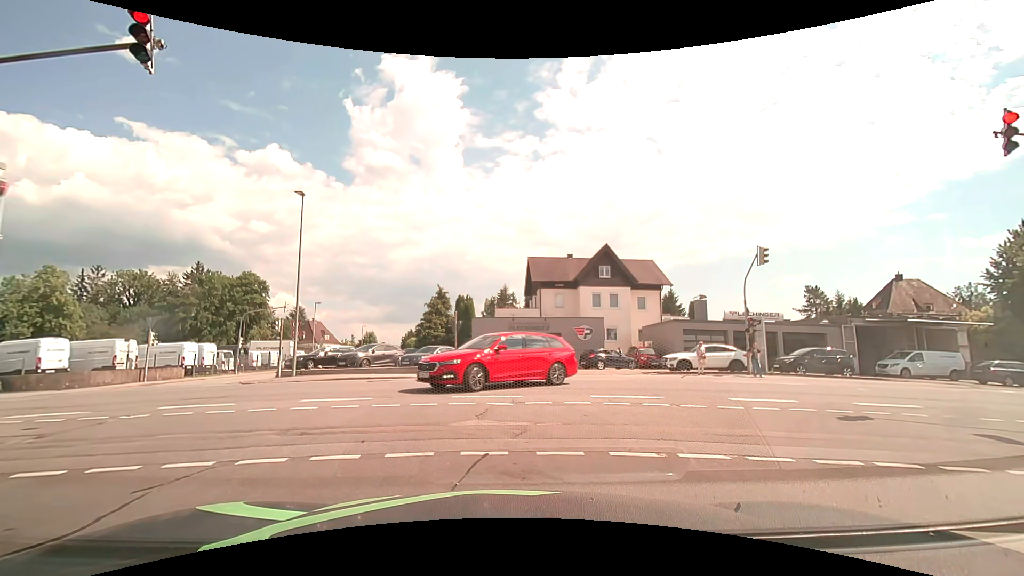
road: residential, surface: asphalt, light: Day
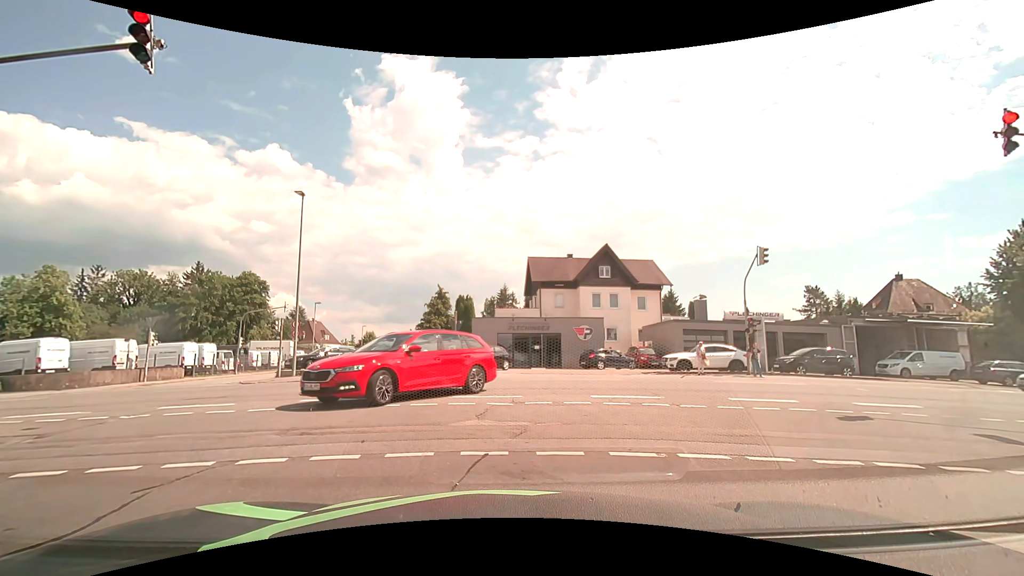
(0.0, 0.0) m; 0°
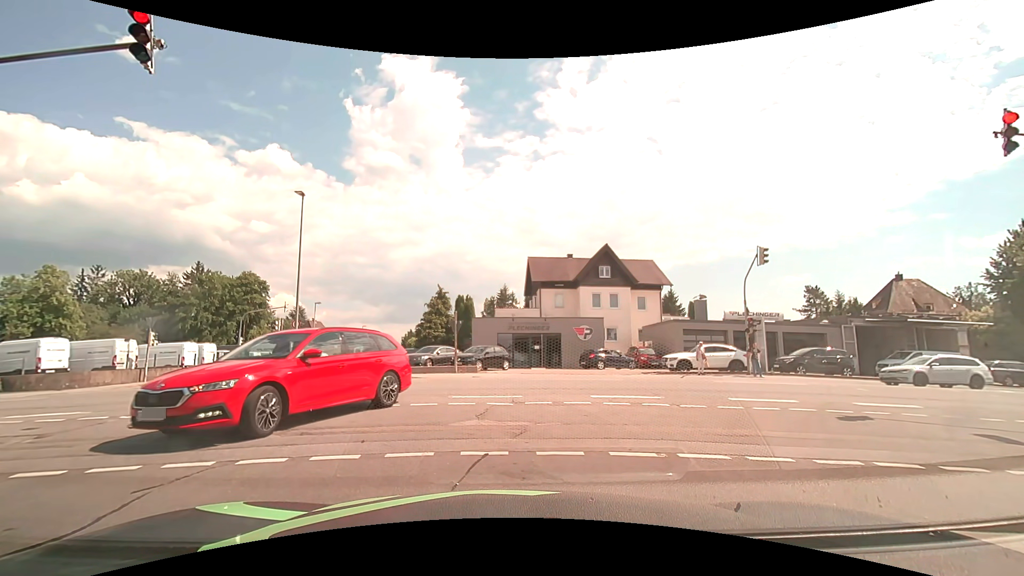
(0.0, 0.0) m; 0°
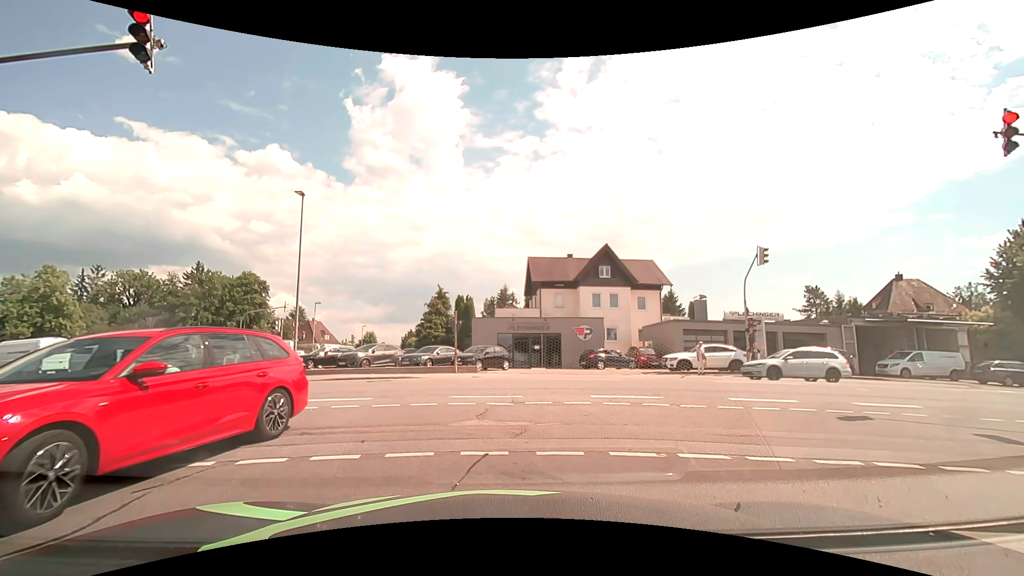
(0.0, 0.0) m; 0°
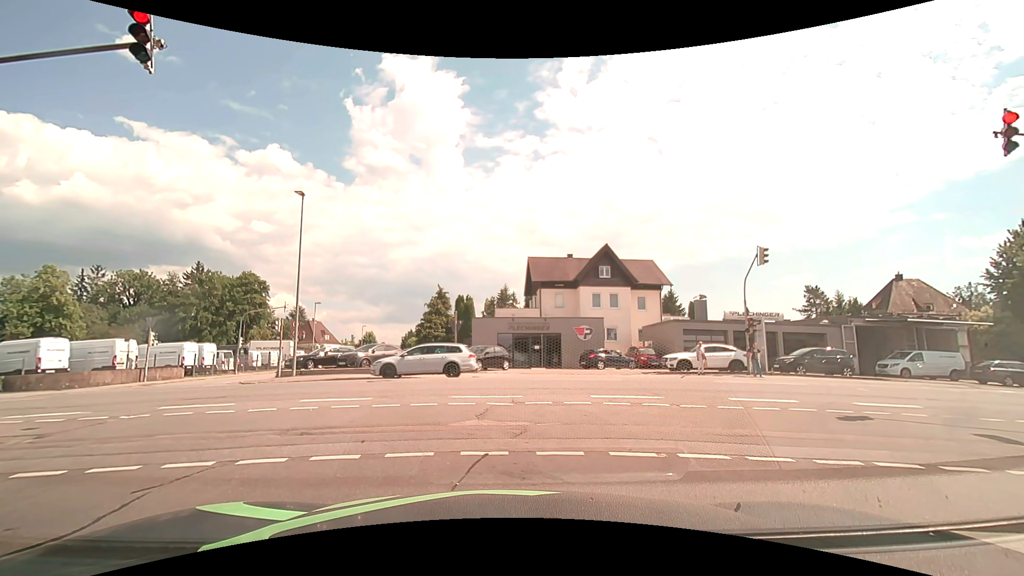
(0.0, 0.0) m; 0°
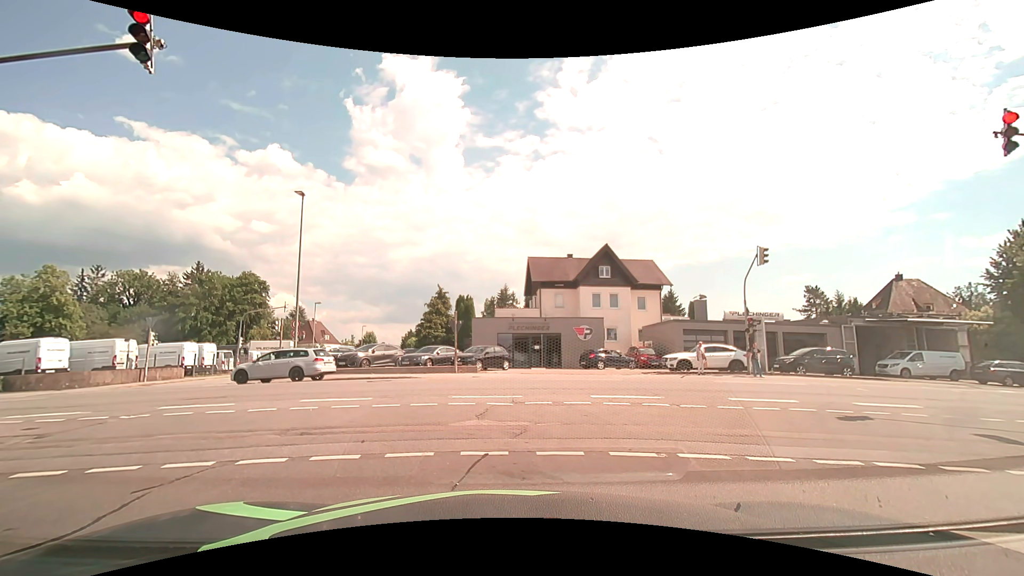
(0.0, 0.0) m; 0°
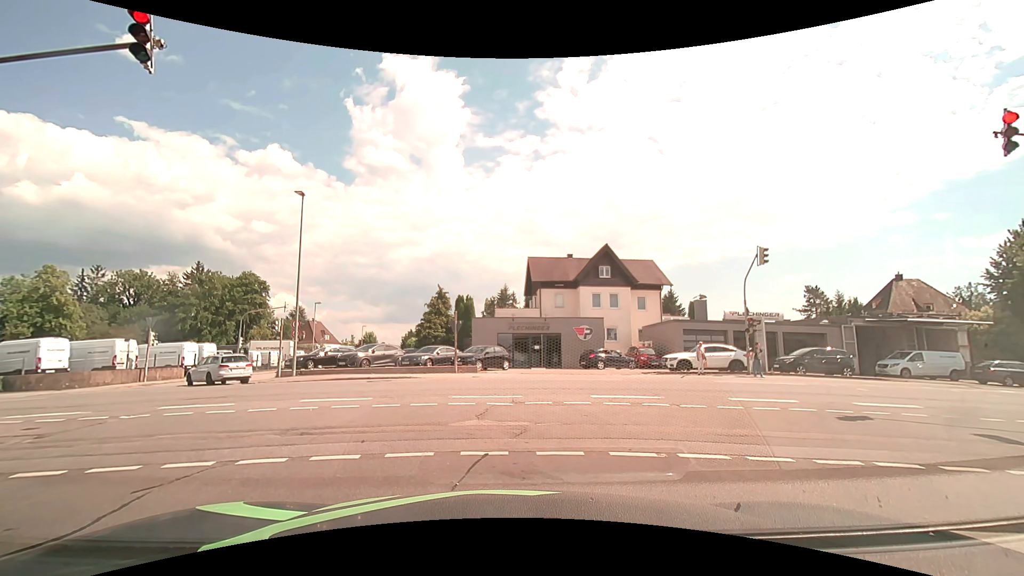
(0.0, 0.0) m; 0°
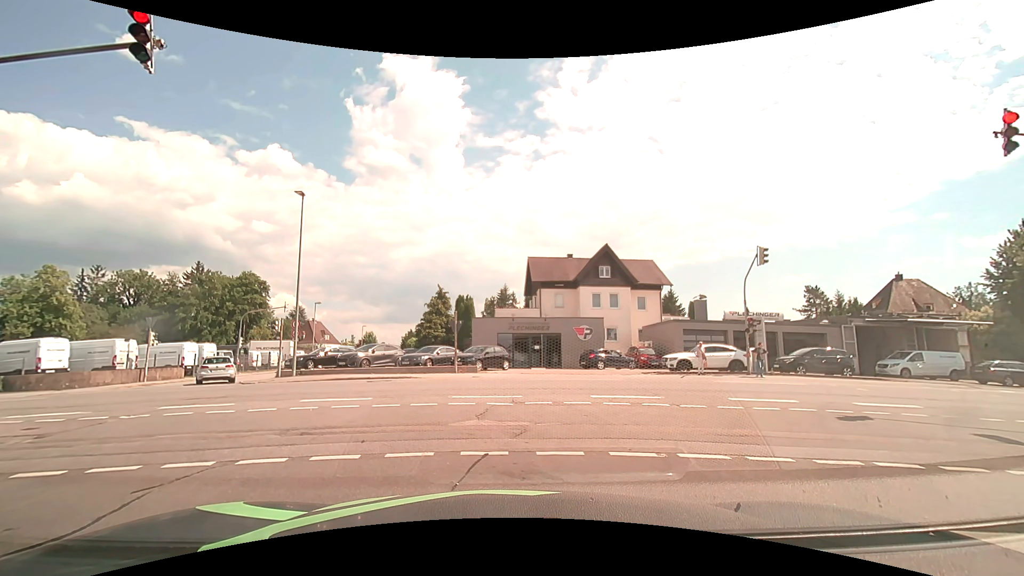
(0.0, 0.0) m; 0°
